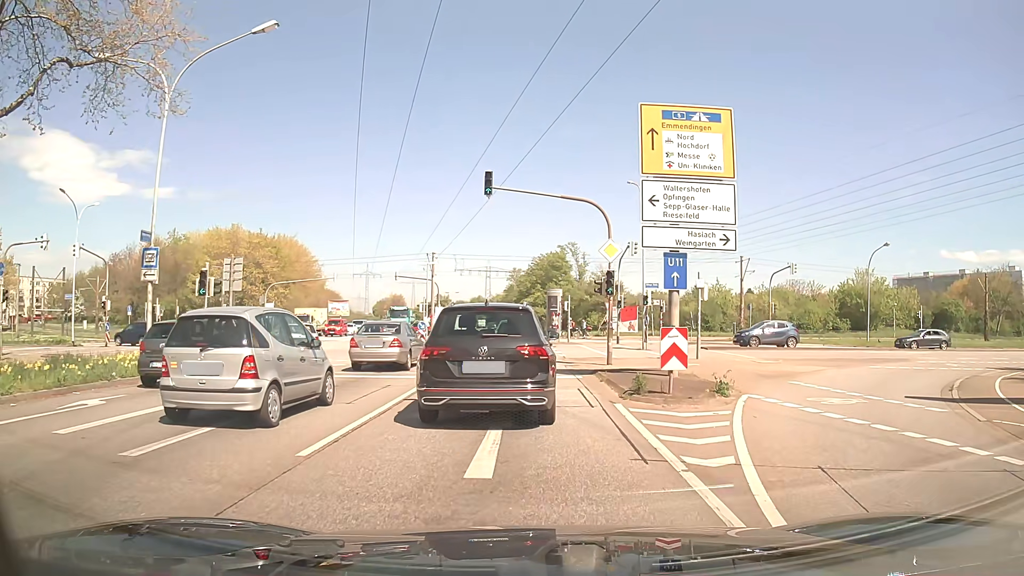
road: primary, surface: asphalt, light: Day
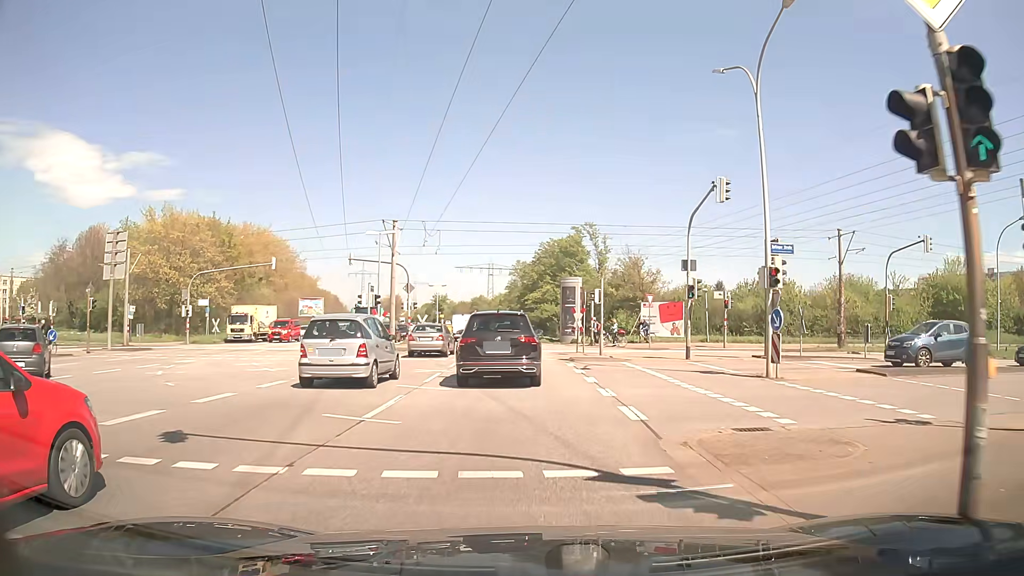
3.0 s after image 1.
(-0.2, +19.4) m; 0°
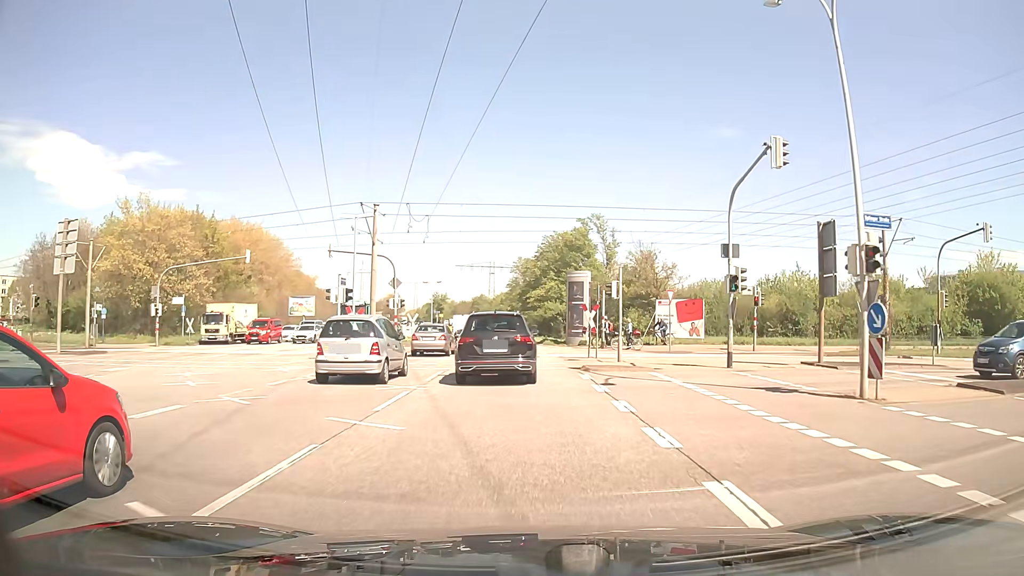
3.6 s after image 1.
(-0.1, +5.5) m; -1°
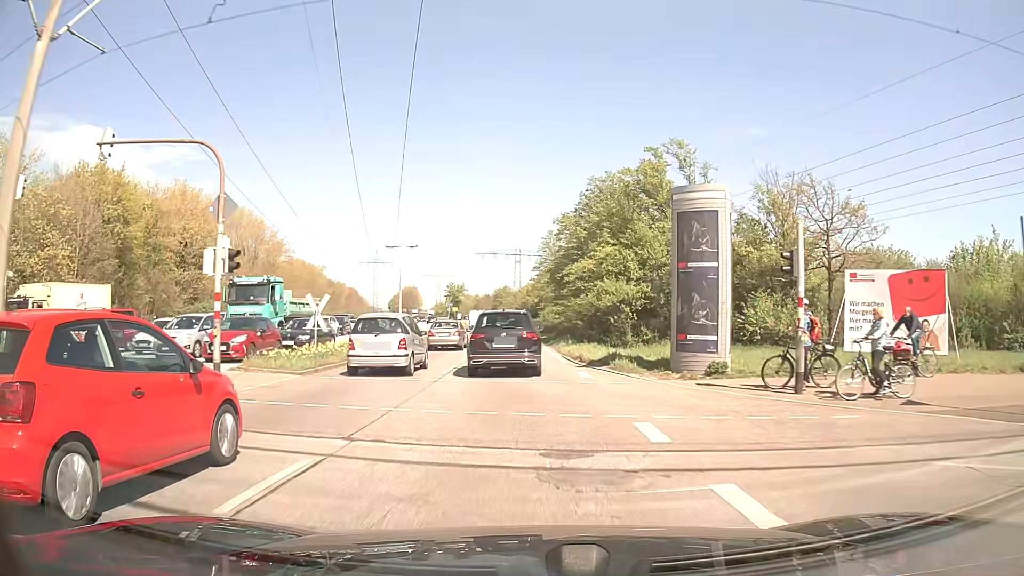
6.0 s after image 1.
(-0.2, +26.6) m; -2°
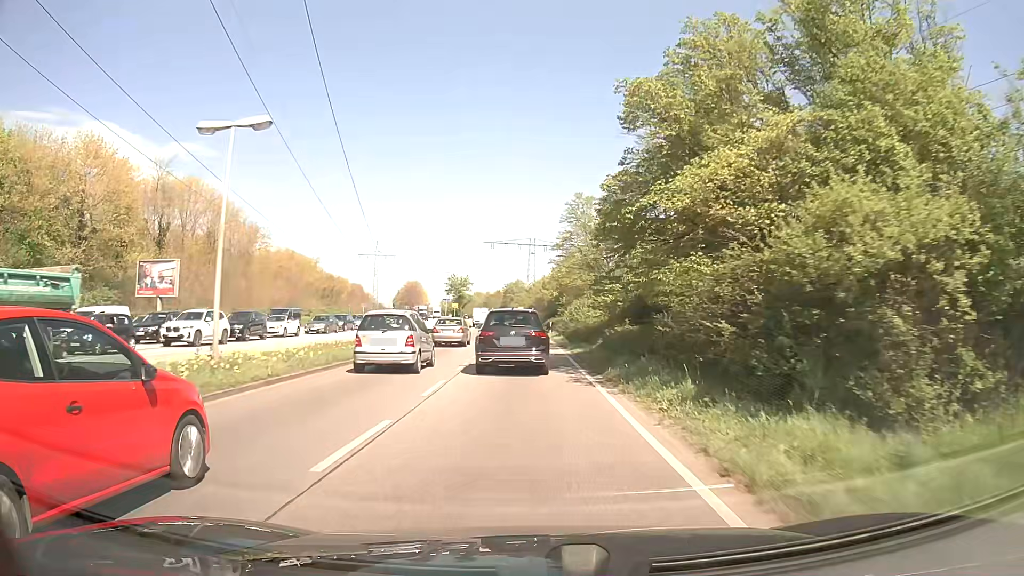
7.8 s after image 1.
(-0.3, +23.7) m; -1°
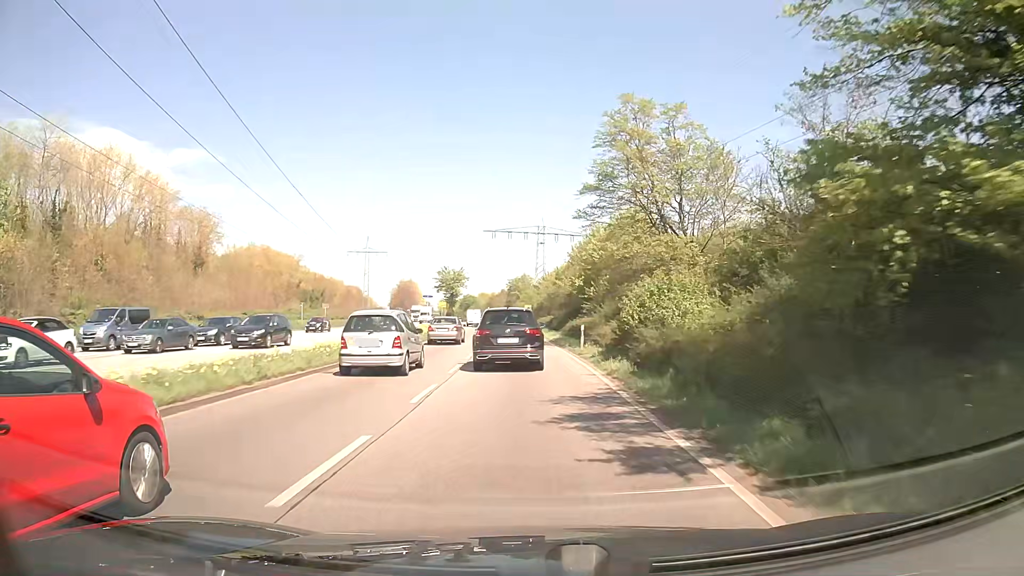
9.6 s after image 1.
(-0.1, +25.4) m; -1°
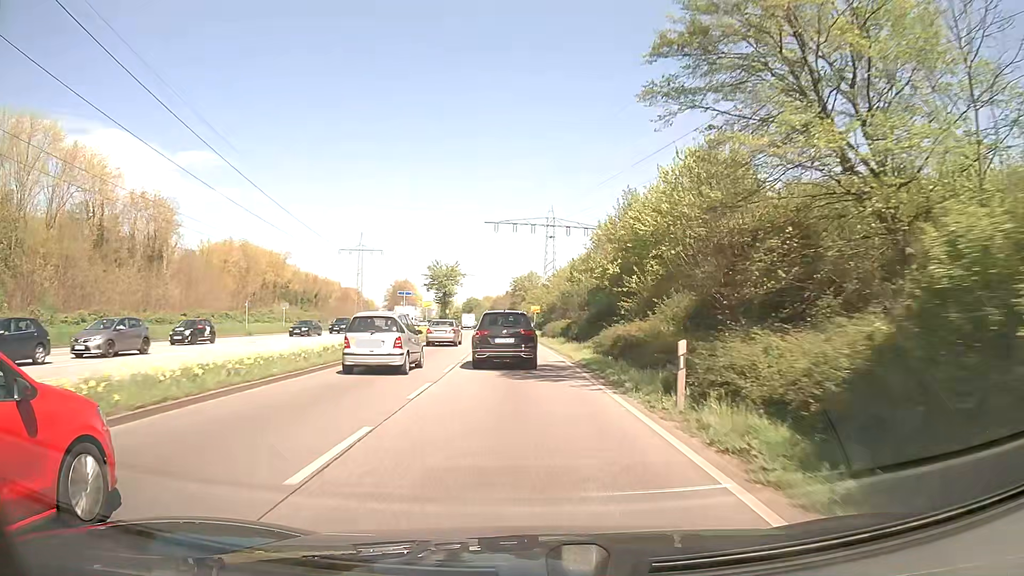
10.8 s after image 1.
(-0.1, +17.6) m; -1°
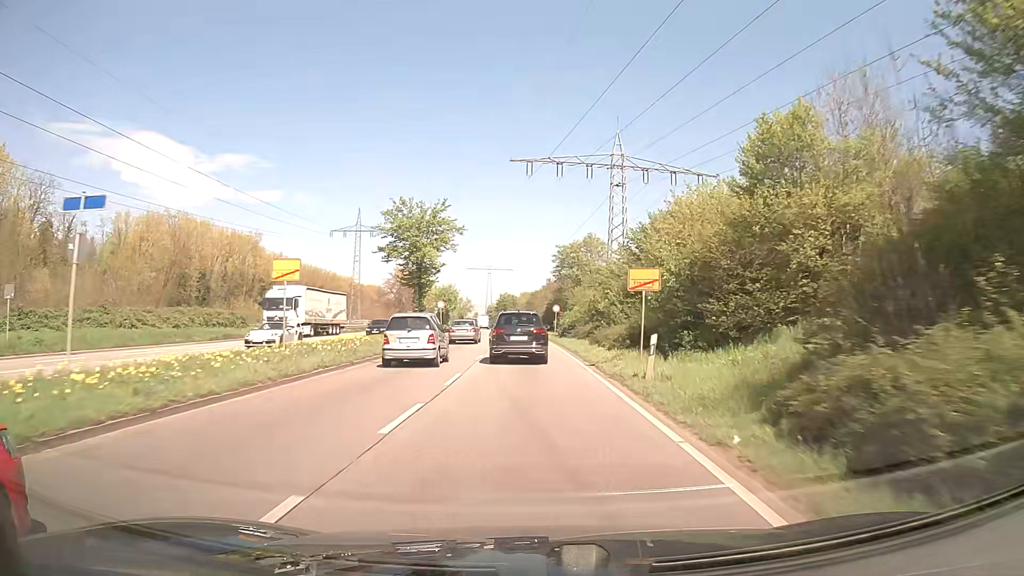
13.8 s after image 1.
(-1.4, +46.3) m; -3°
(0, +10) (0, +20) (0, +30) (0, +40) (-1, +50) (-1, +60) (-1, +70) (-2, +80) (-2, +90) (-3, +100) m
